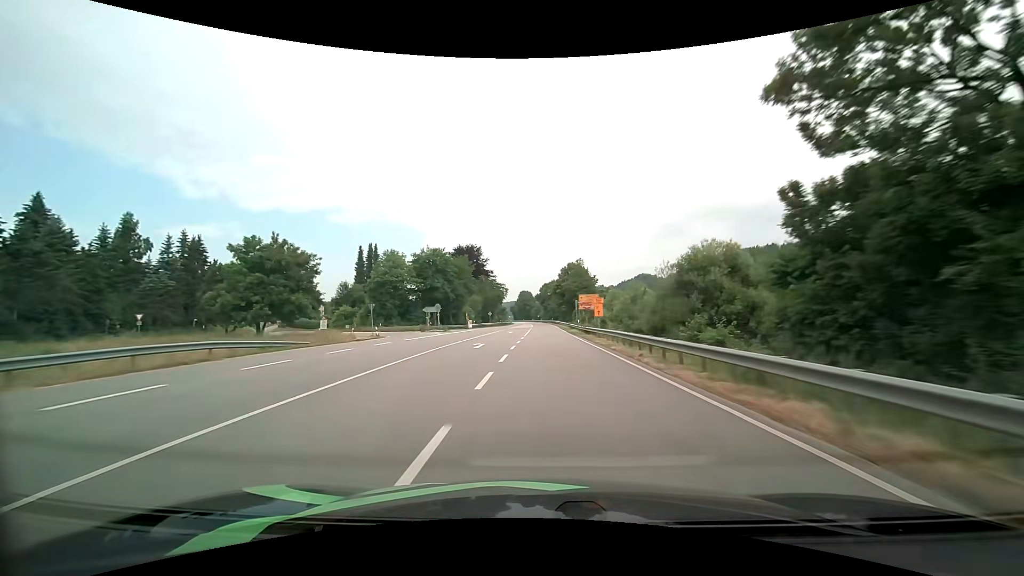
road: primary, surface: asphalt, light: Day
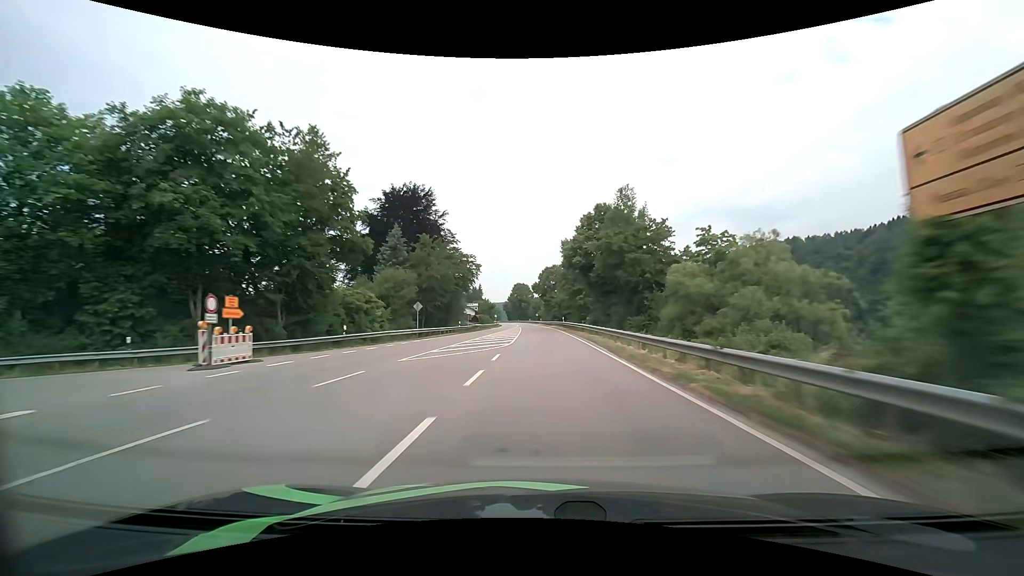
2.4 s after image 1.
(+0.4, +59.1) m; 0°
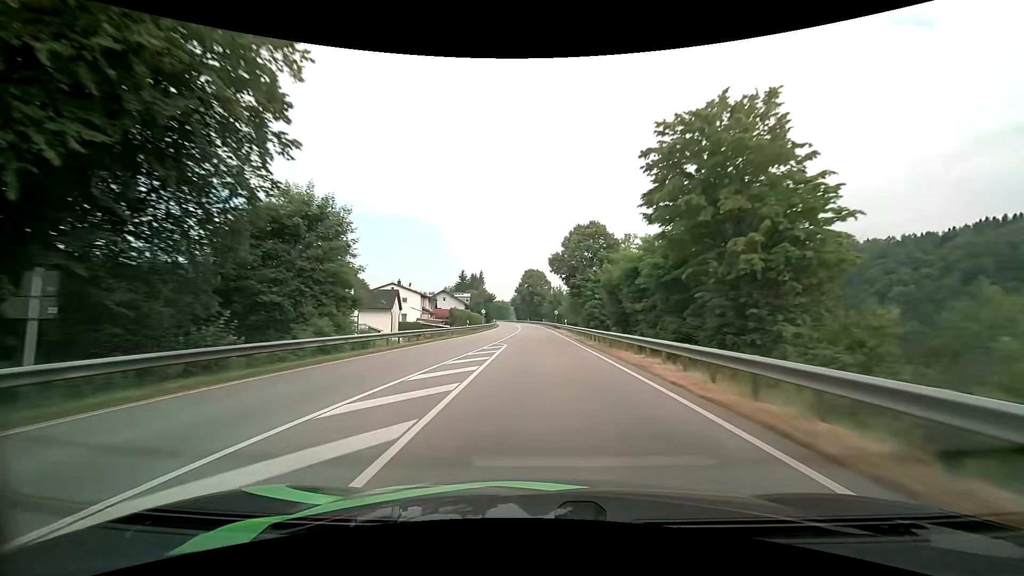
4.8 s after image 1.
(-0.7, +59.1) m; -2°
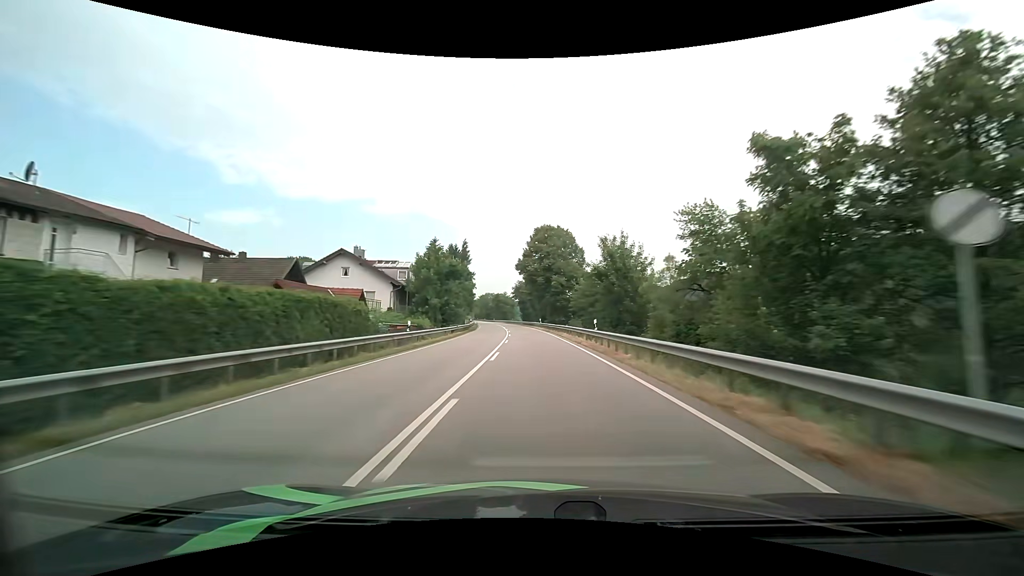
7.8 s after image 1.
(-1.3, +73.5) m; -2°
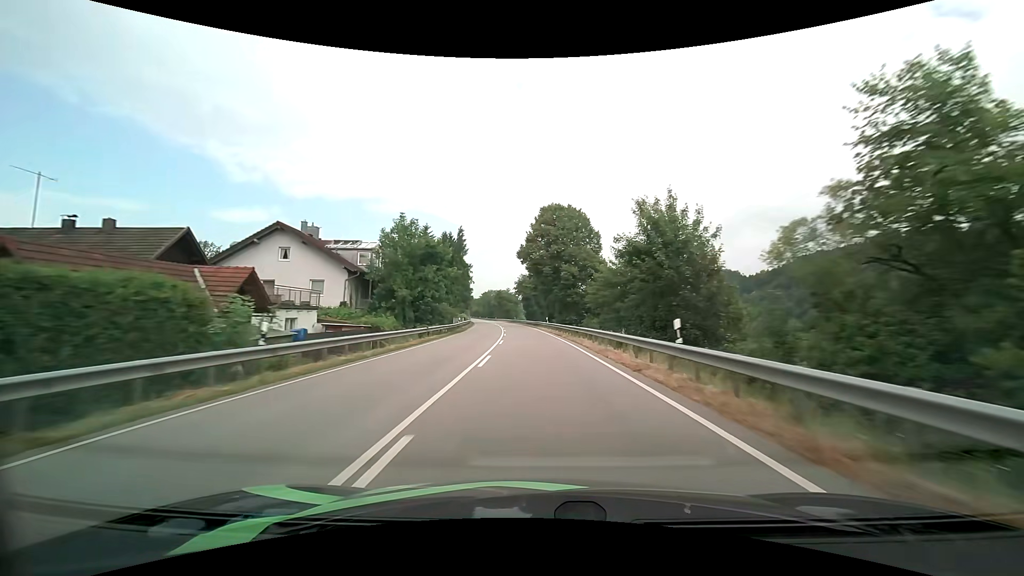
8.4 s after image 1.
(0.0, +14.7) m; -1°
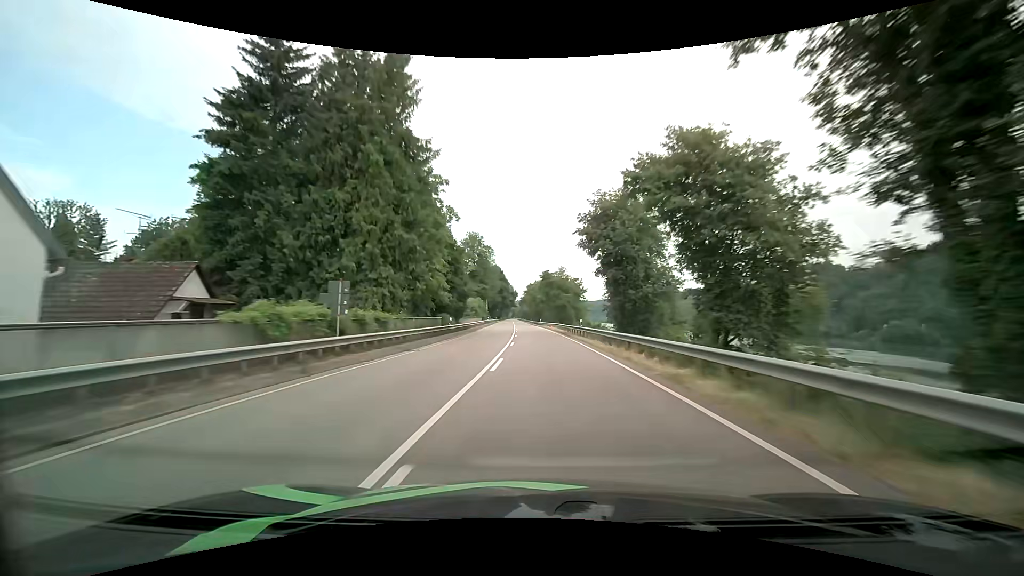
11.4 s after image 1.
(-3.7, +73.0) m; -6°
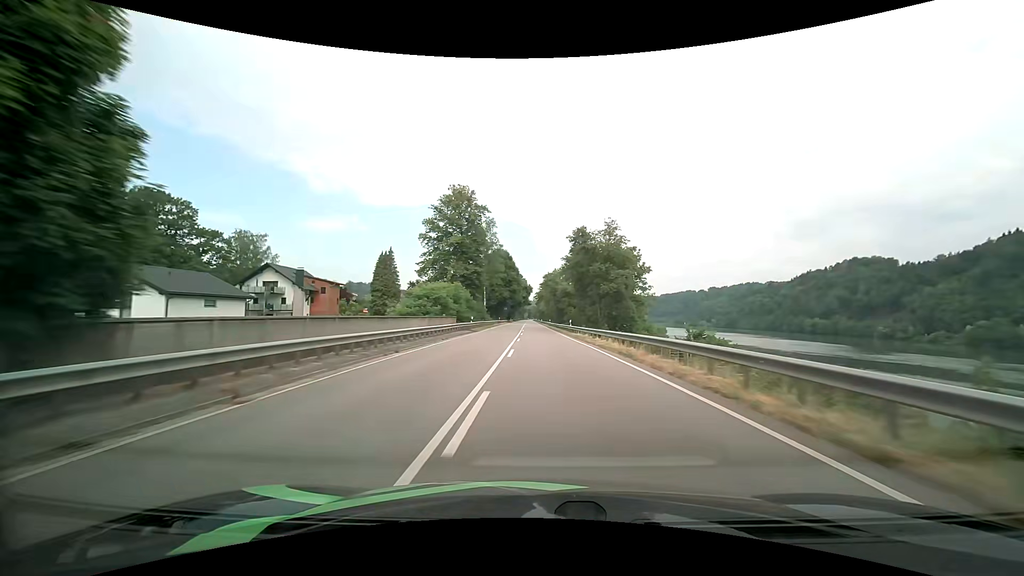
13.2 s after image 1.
(-1.1, +43.7) m; -2°
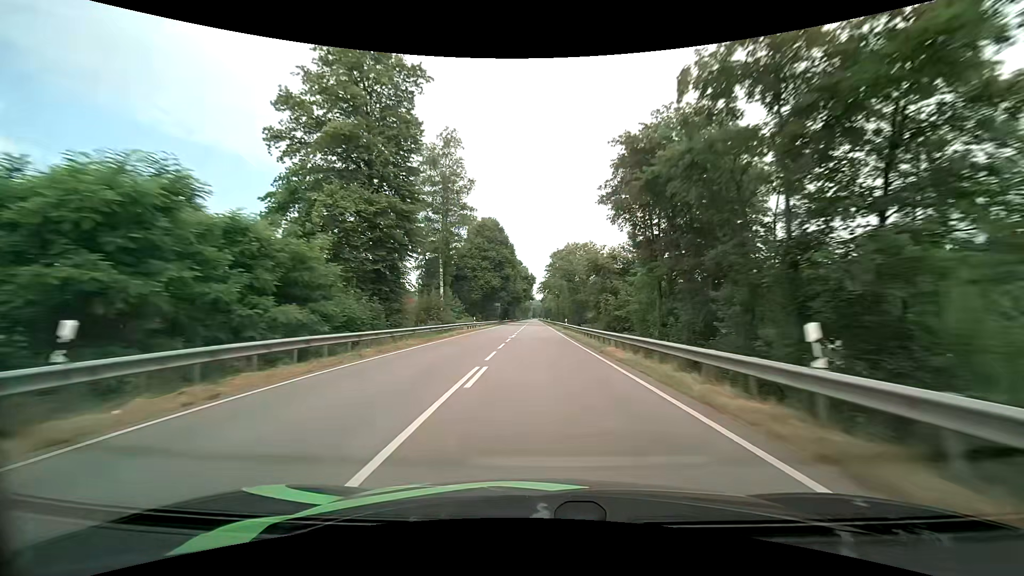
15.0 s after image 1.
(0.0, +43.6) m; 0°
(0, +10) (0, +20) (0, +30) (0, +40) (0, +50) (-1, +60) (-1, +70) (-1, +80) (-1, +90) (-1, +100) m
